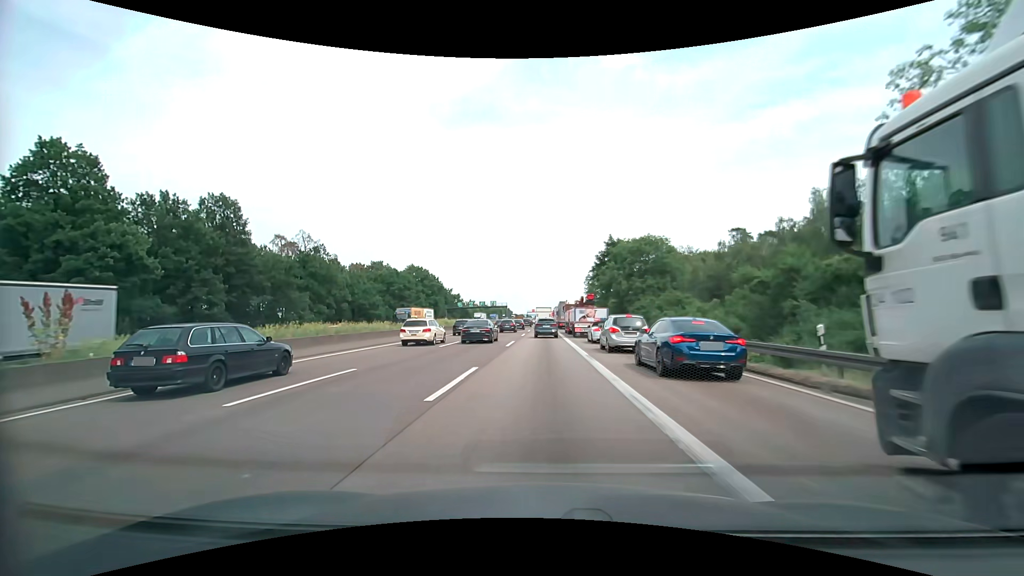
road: motorway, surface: asphalt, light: Day
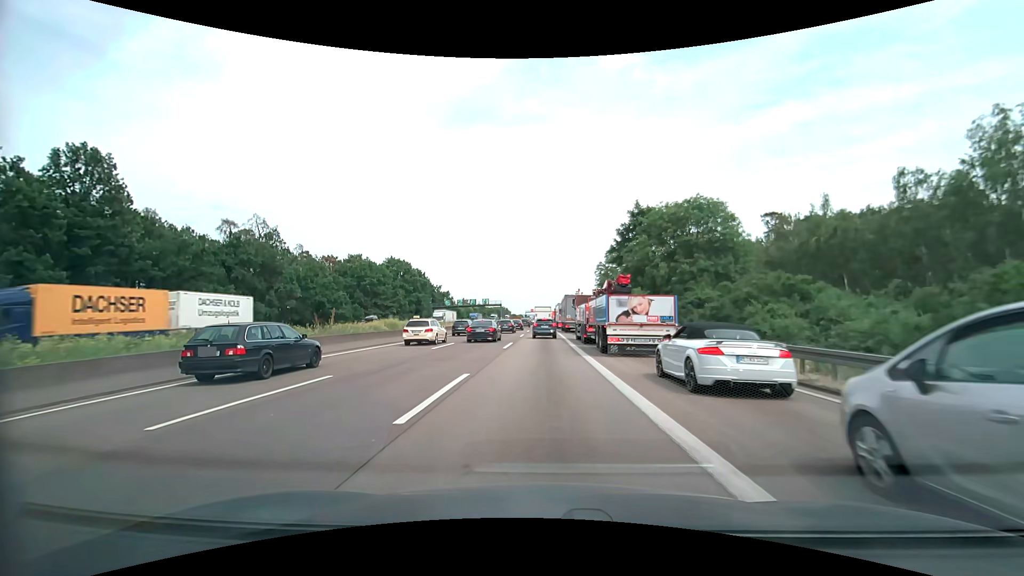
(-0.1, +19.6) m; 0°
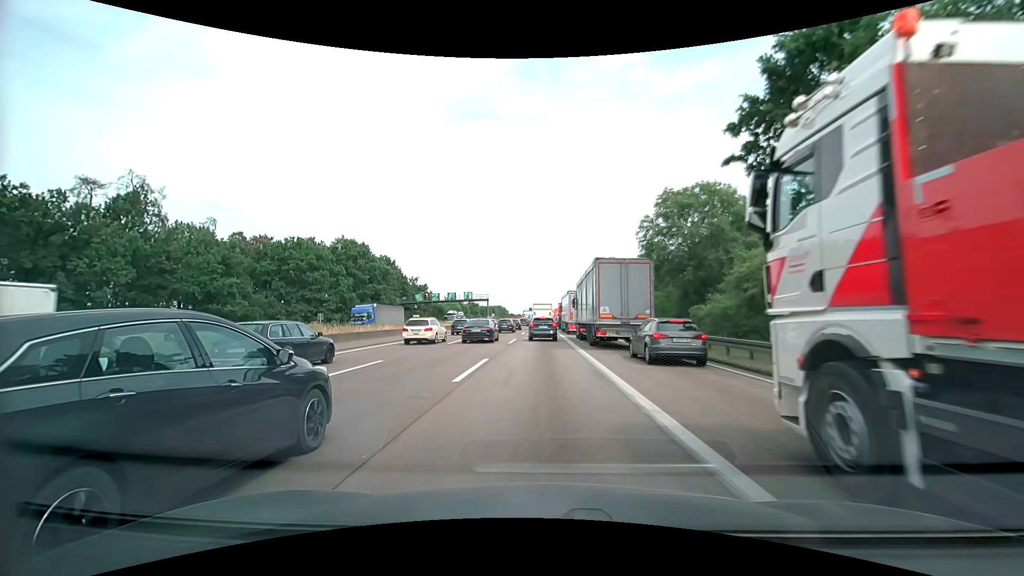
(0.0, +31.7) m; +1°
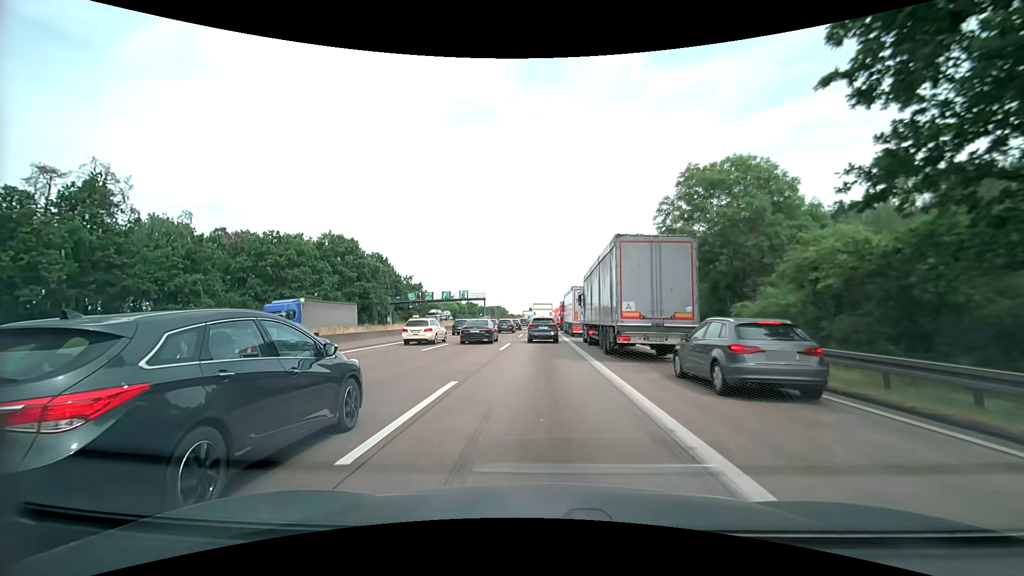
(-0.1, +6.2) m; -1°
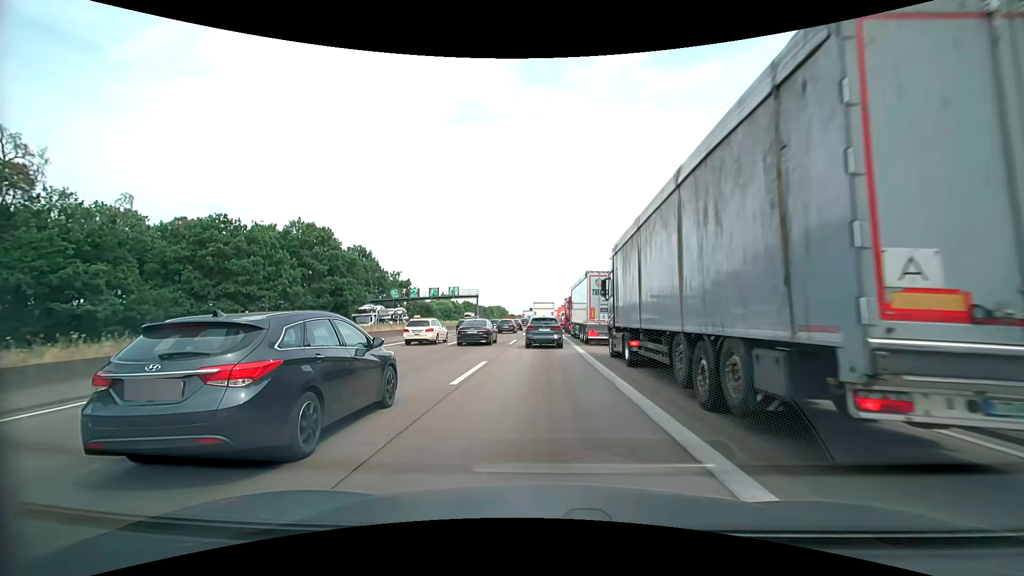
(+0.1, +12.2) m; +1°
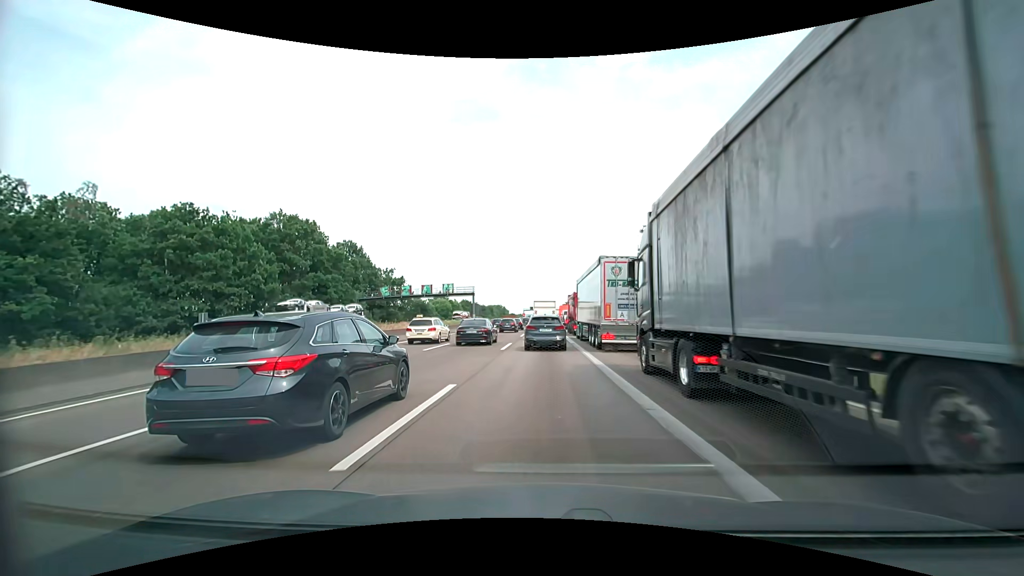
(0.0, +5.9) m; -1°
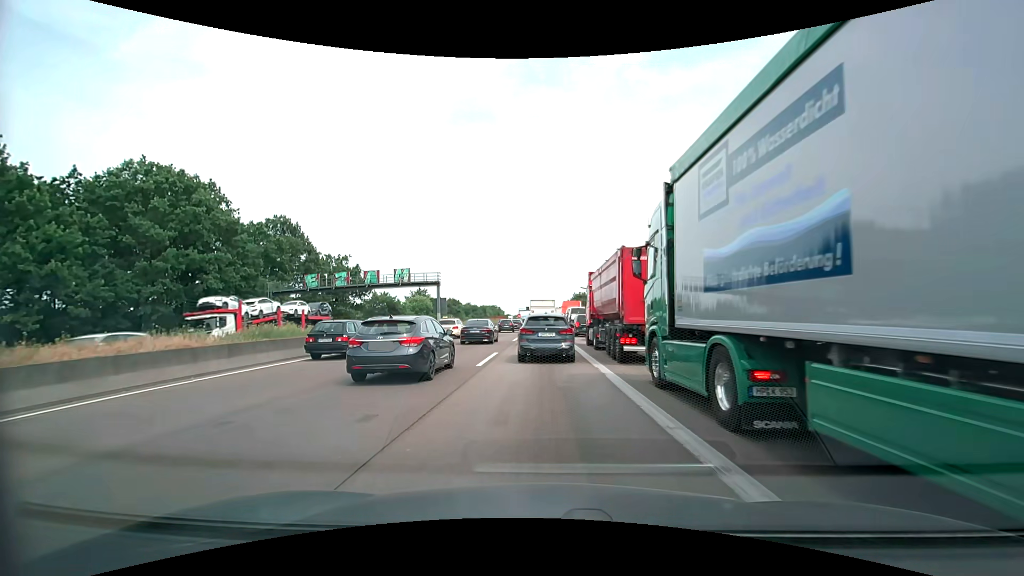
(+0.2, +25.4) m; 0°
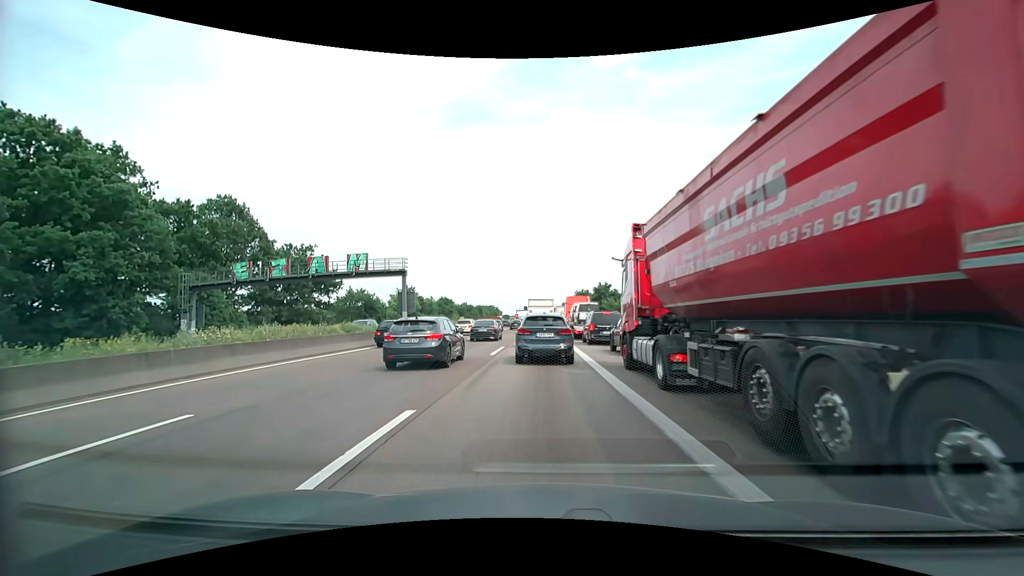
(+0.1, +13.2) m; 0°
